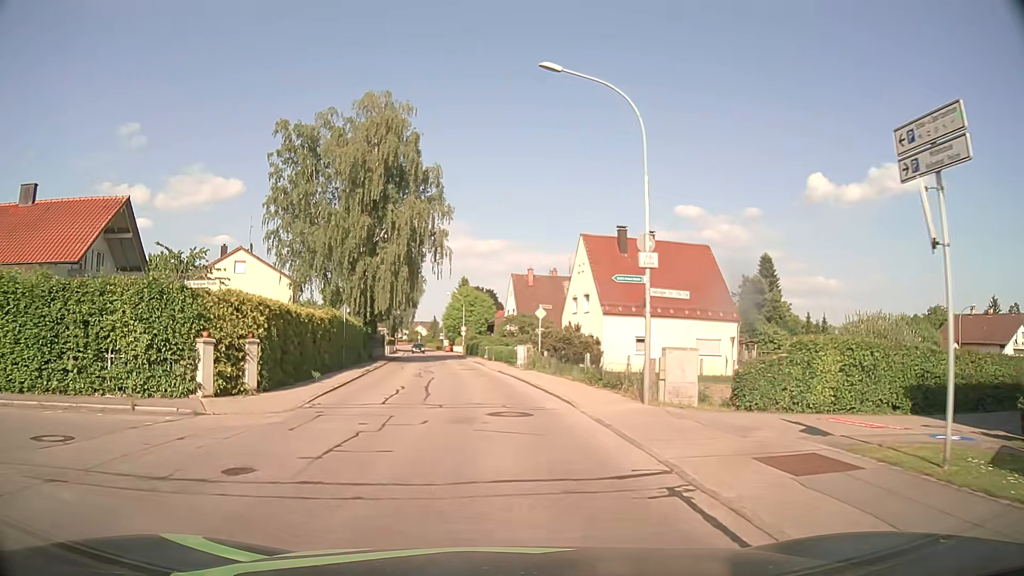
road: residential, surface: asphalt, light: Day
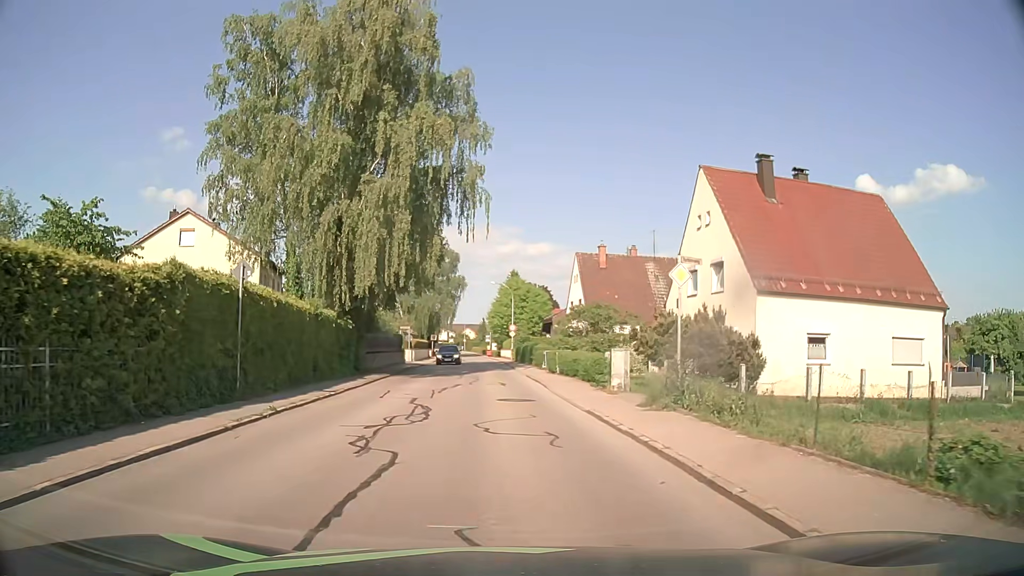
(-0.9, +18.7) m; -4°
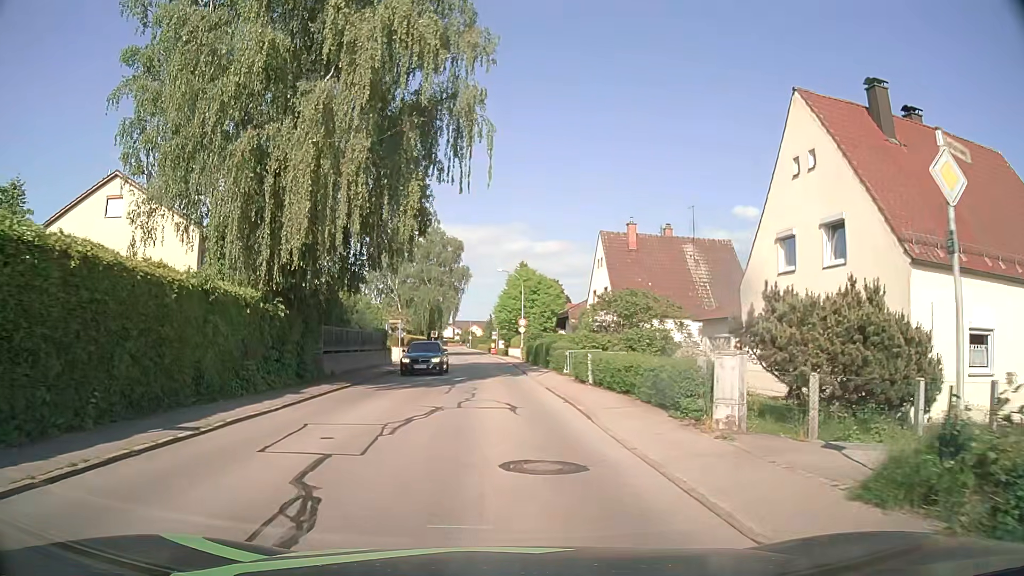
(-0.1, +9.3) m; -1°
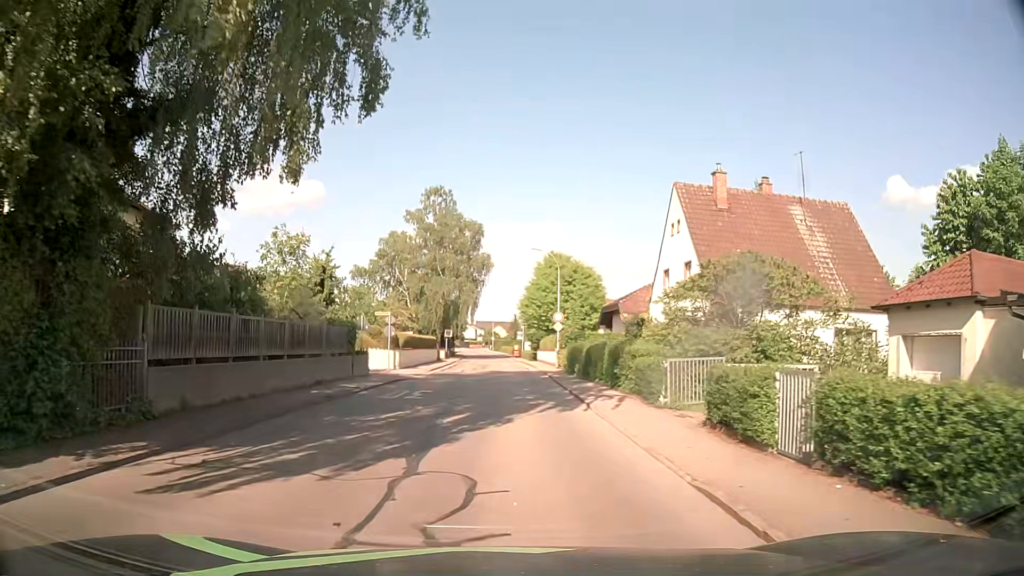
(-0.3, +14.0) m; -3°
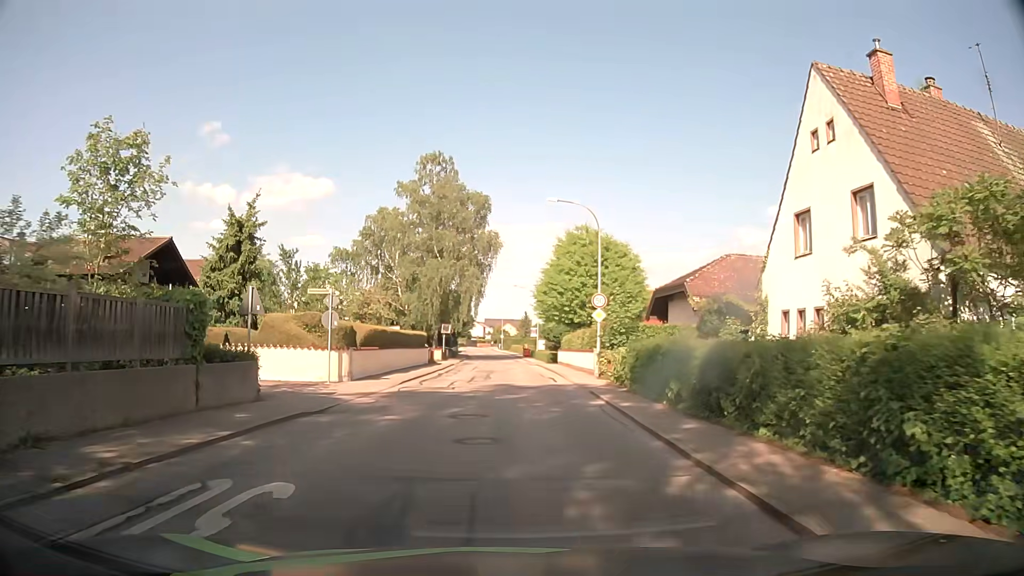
(0.0, +14.0) m; 0°
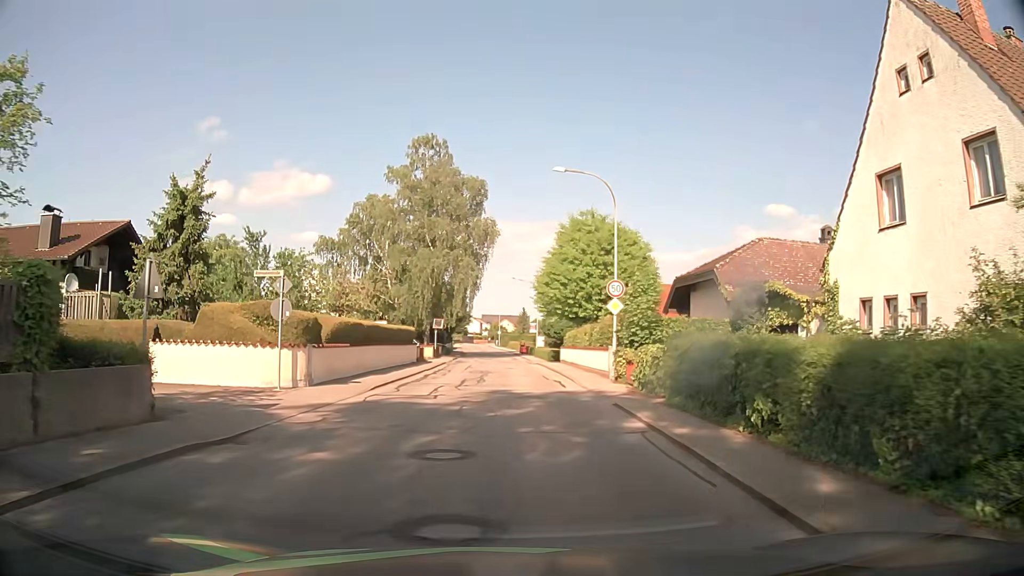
(-0.1, +4.7) m; -1°
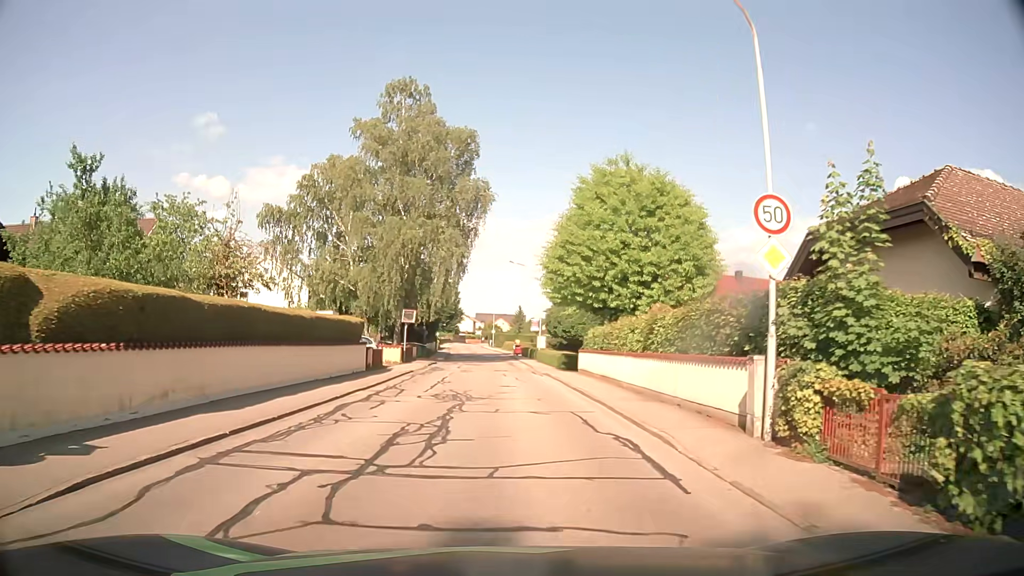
(+0.1, +14.0) m; +1°
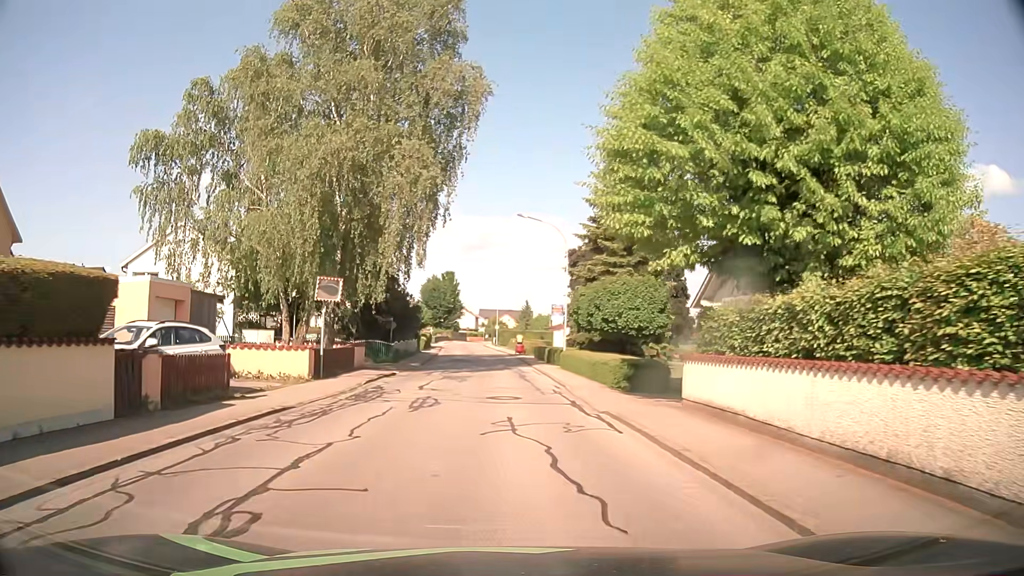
(+0.1, +18.8) m; 0°
(0, +10) (0, +20) (-1, +30) (-1, +40) (-1, +50) (-2, +60) (-3, +70) (-3, +80) (-4, +90) (-5, +100) m
